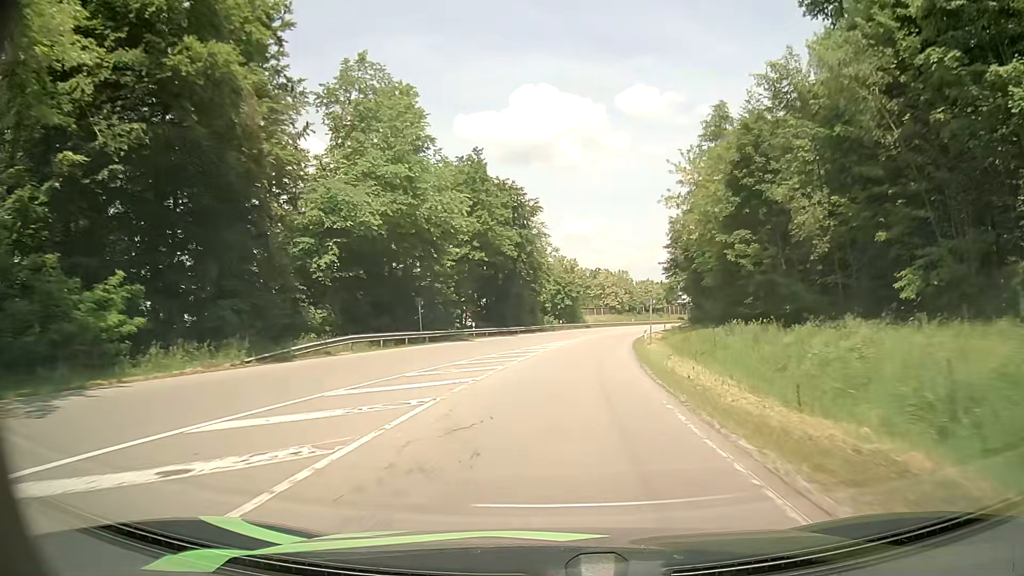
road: secondary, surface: asphalt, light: Day
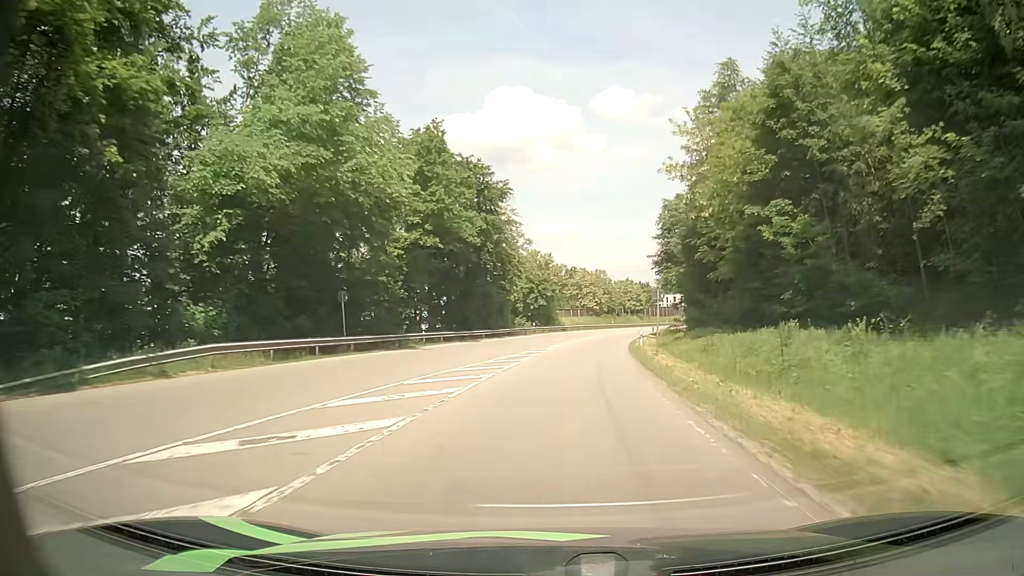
(+0.2, +11.2) m; +2°
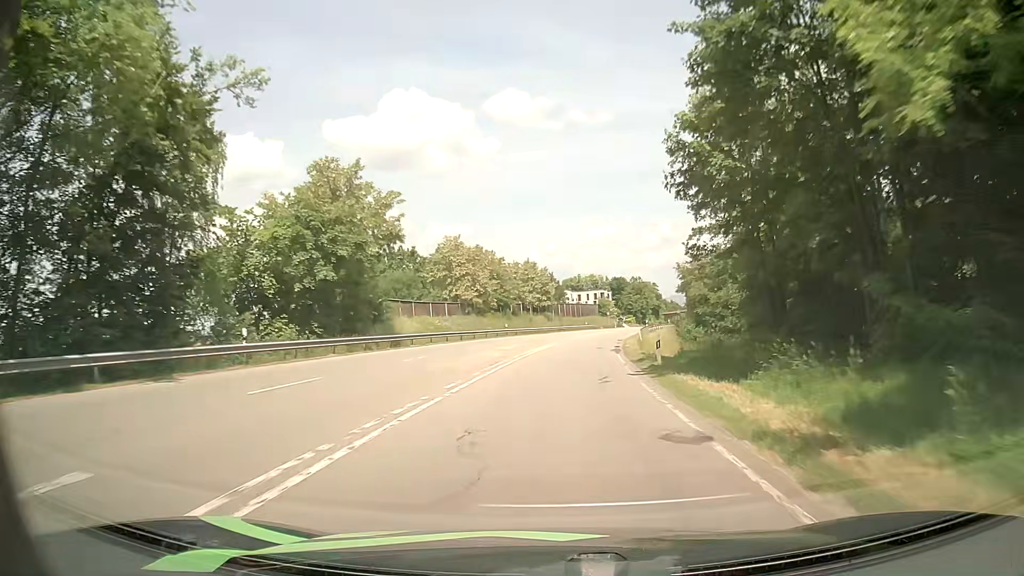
(+4.8, +55.2) m; +9°
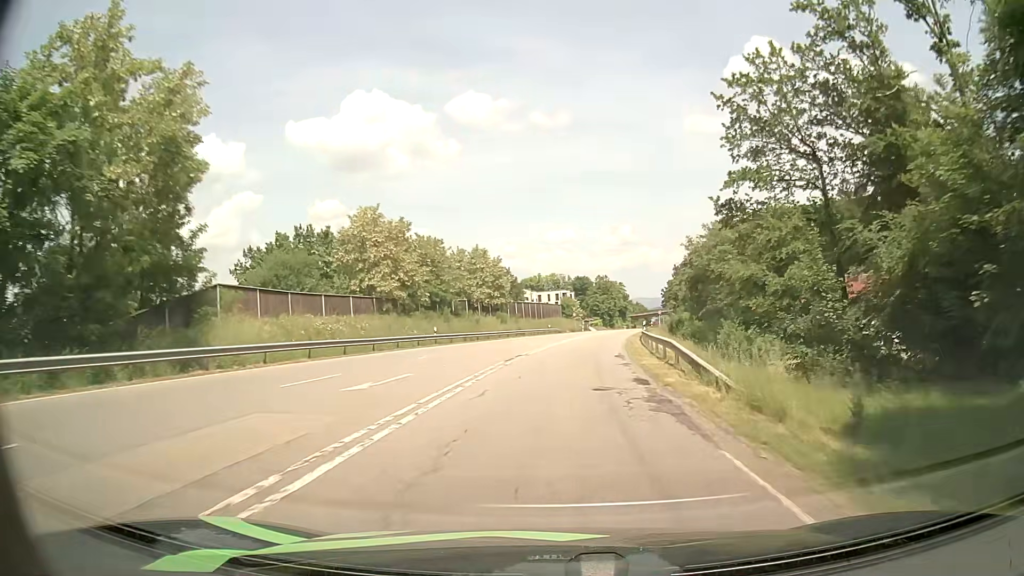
(+0.7, +22.1) m; +4°
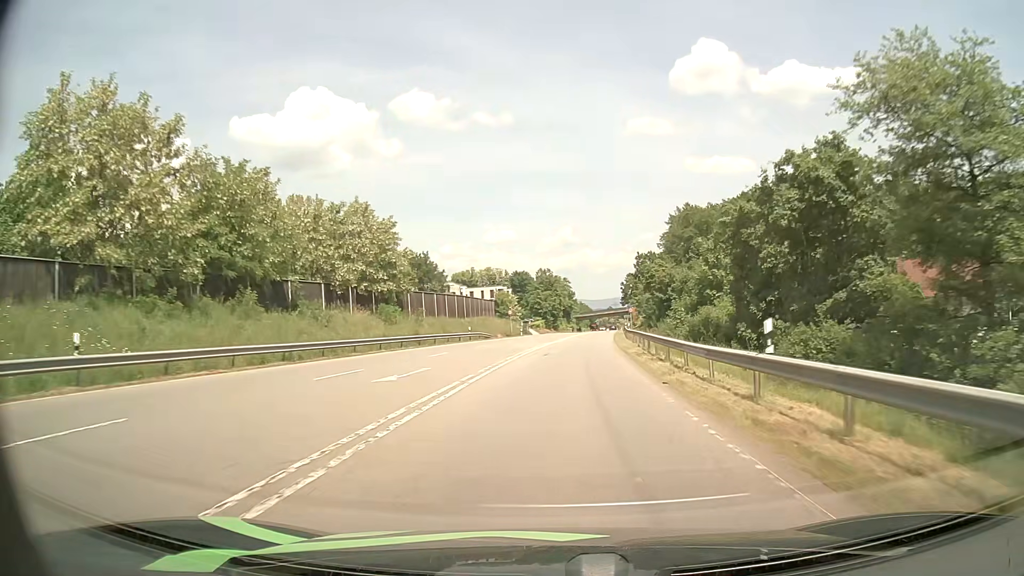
(+1.6, +33.2) m; +5°
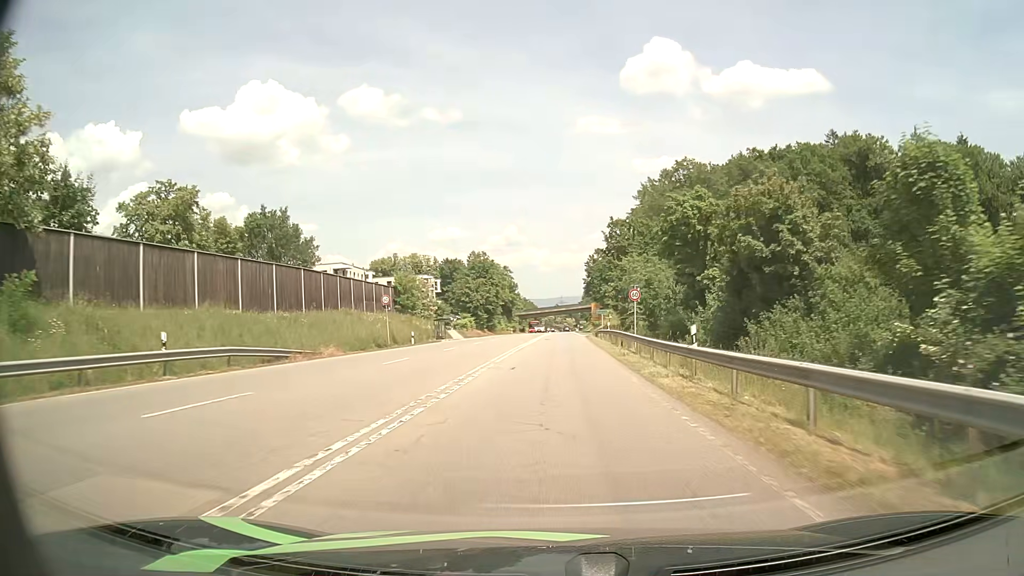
(+2.1, +43.0) m; +5°
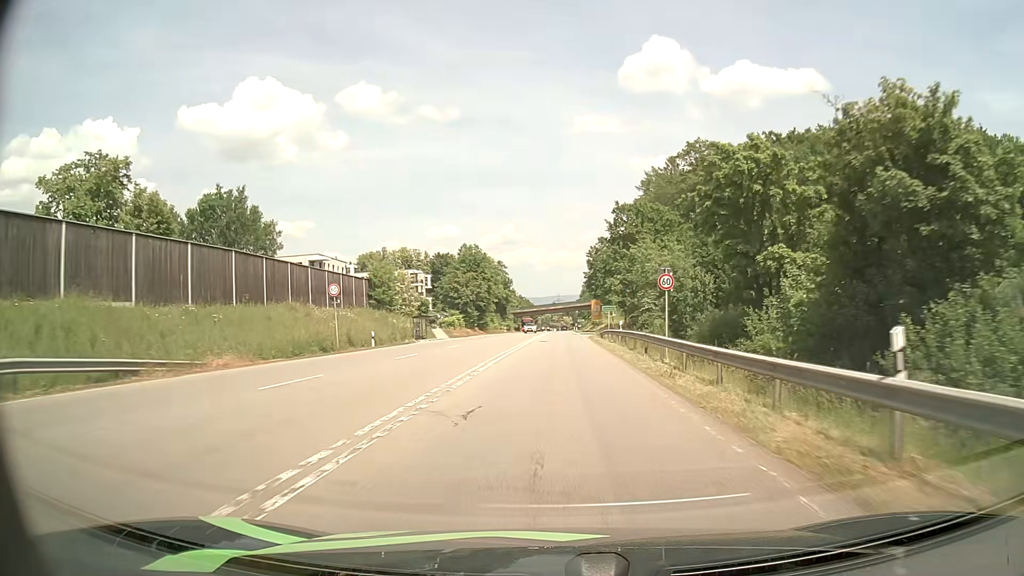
(+0.1, +10.4) m; 0°
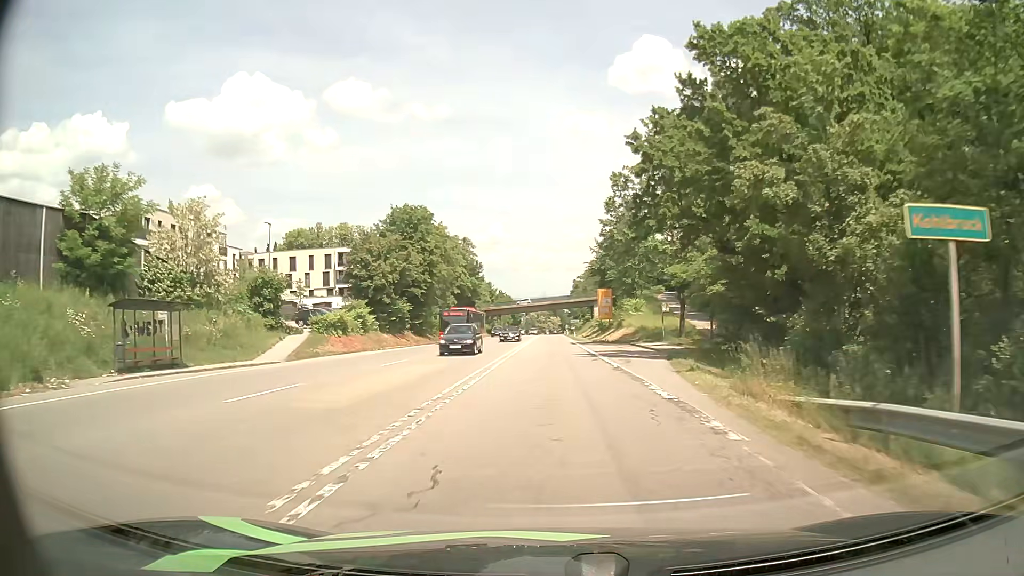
(+0.6, +47.6) m; +1°
